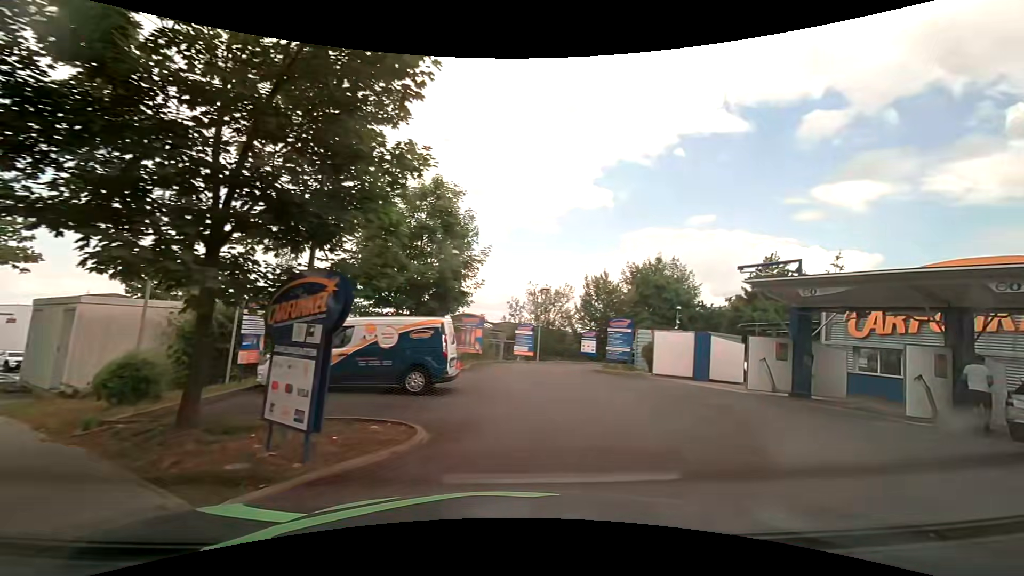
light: Day
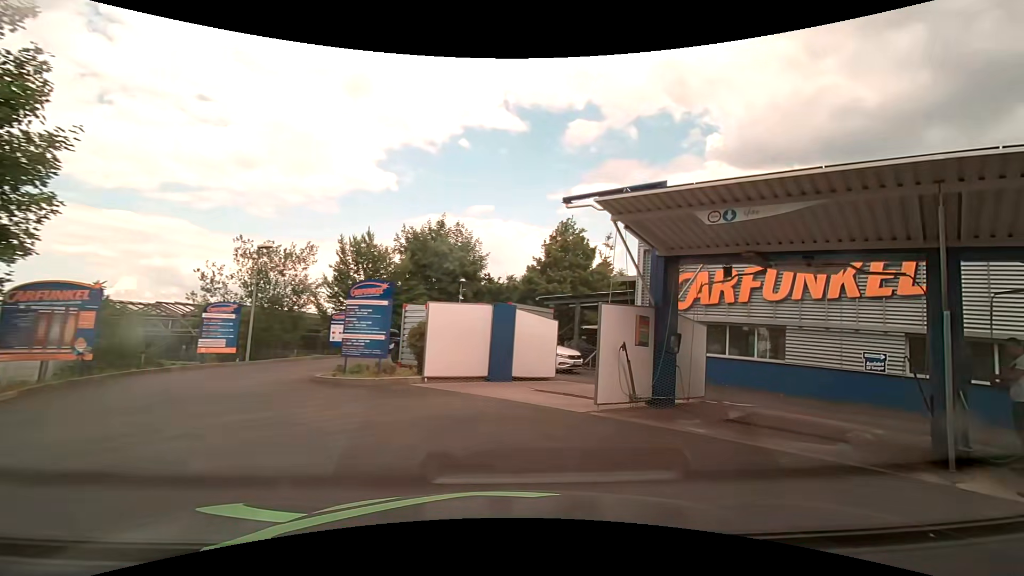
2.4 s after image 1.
(+1.5, +9.7) m; +22°
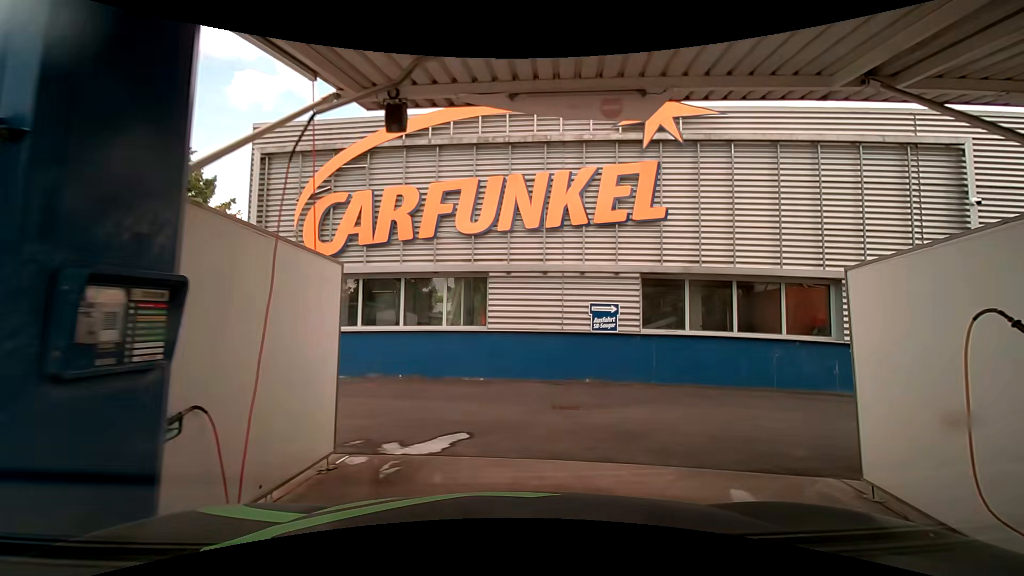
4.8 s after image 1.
(+2.3, +8.0) m; +37°
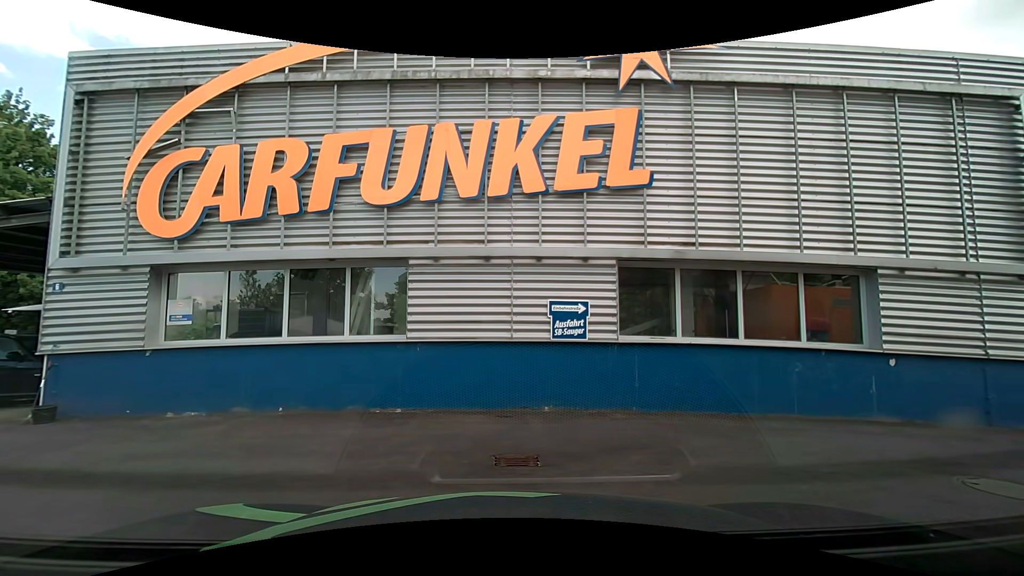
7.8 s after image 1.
(+0.1, +2.9) m; +5°
